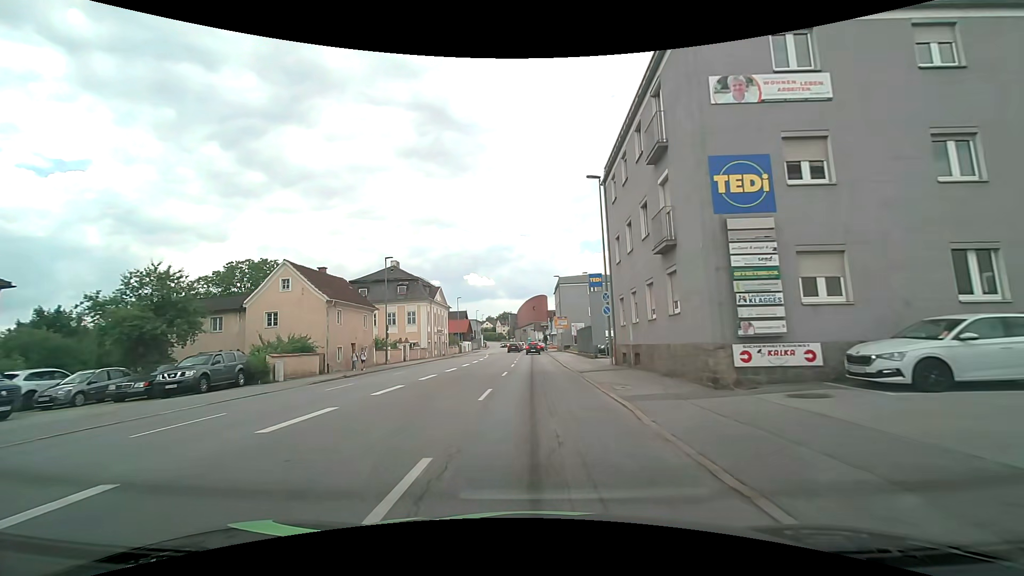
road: tertiary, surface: asphalt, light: Day
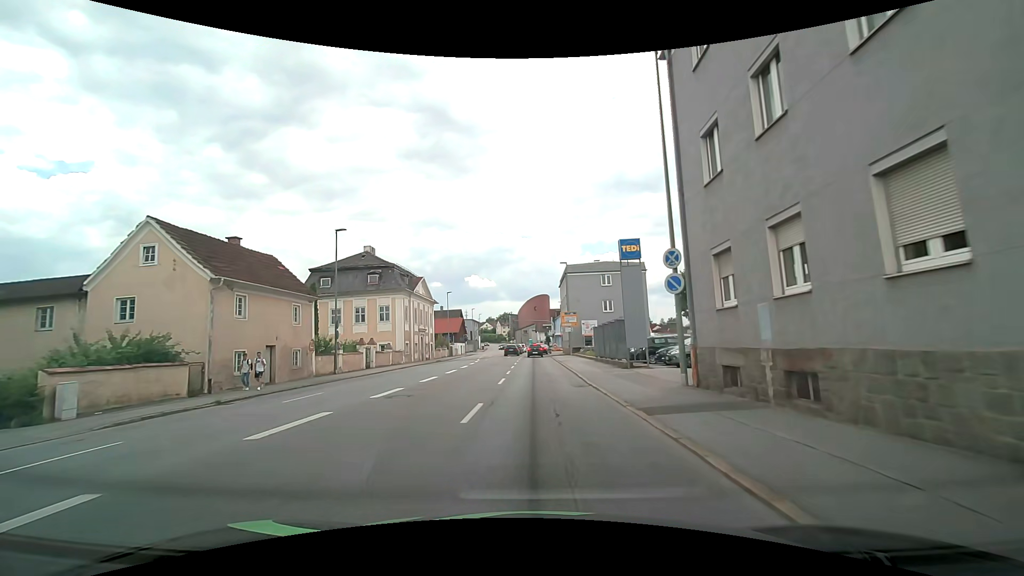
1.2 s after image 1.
(-0.1, +12.2) m; -1°
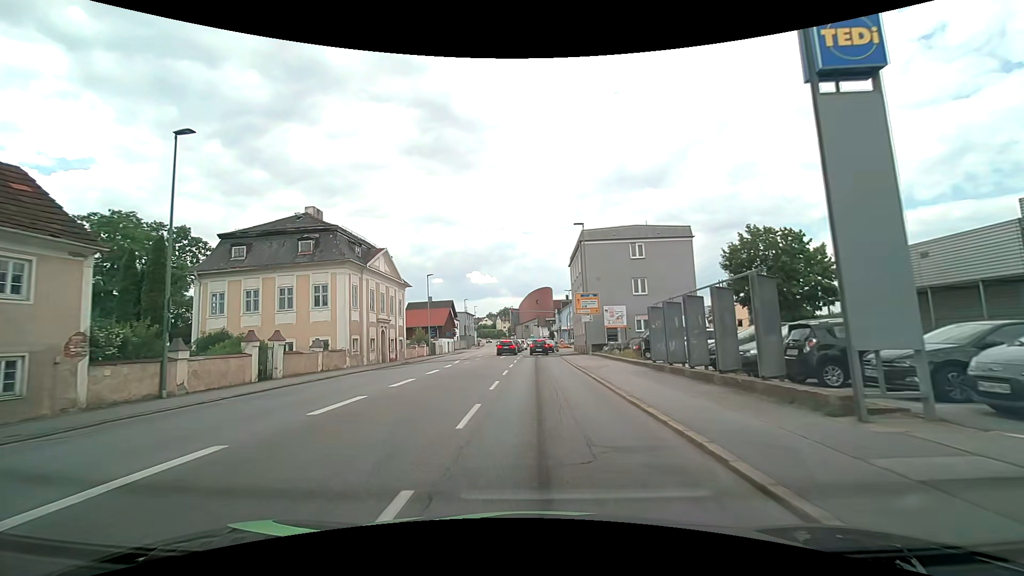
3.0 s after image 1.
(+0.2, +15.9) m; +1°
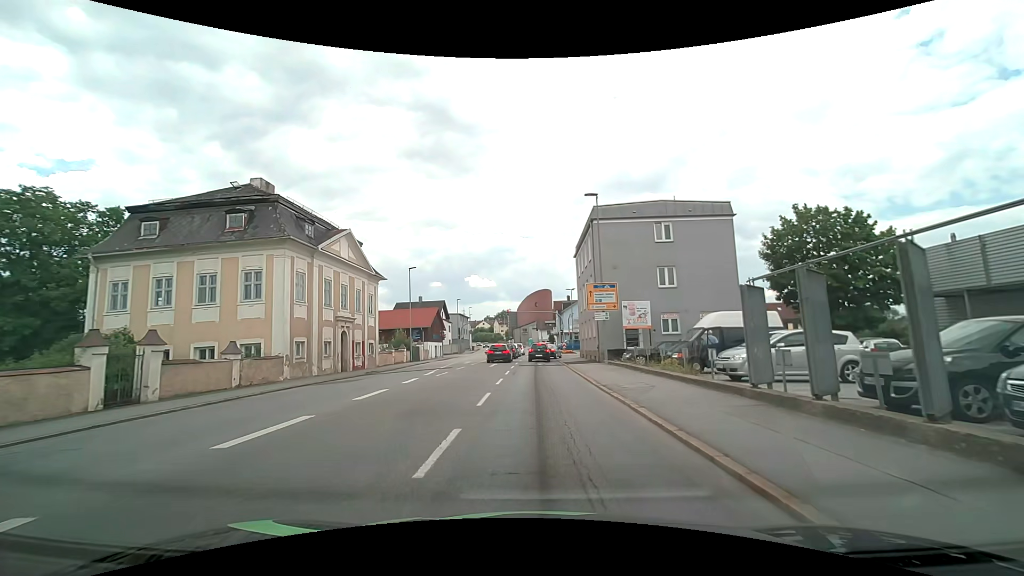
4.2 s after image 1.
(-0.1, +8.5) m; 0°
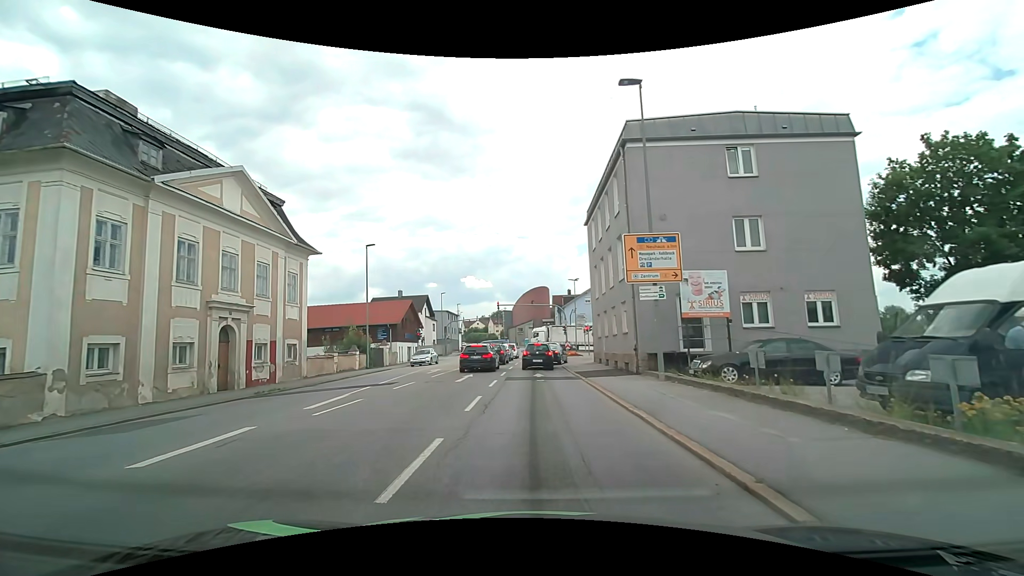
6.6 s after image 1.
(0.0, +12.7) m; 0°
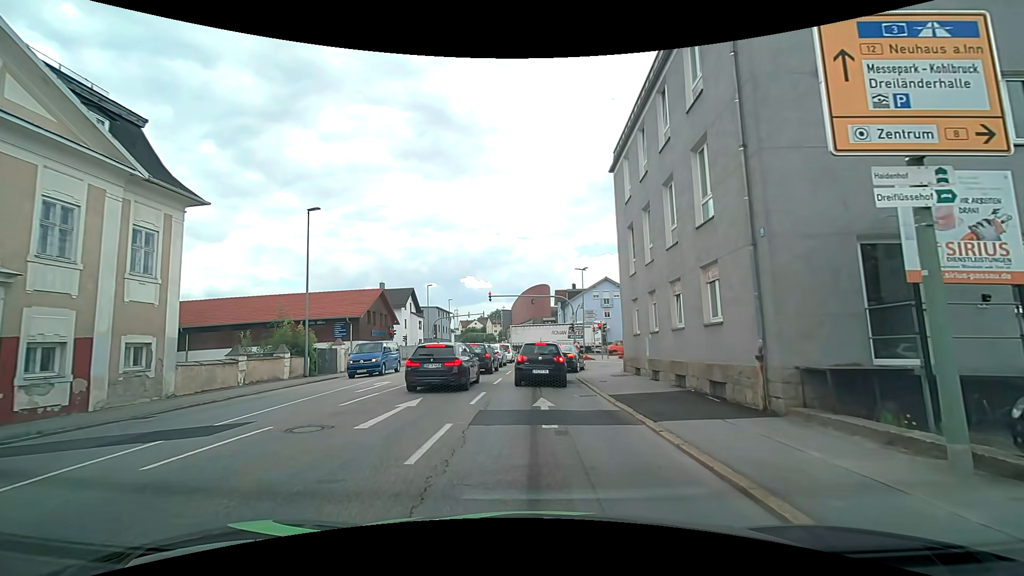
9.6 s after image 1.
(0.0, +10.7) m; -1°
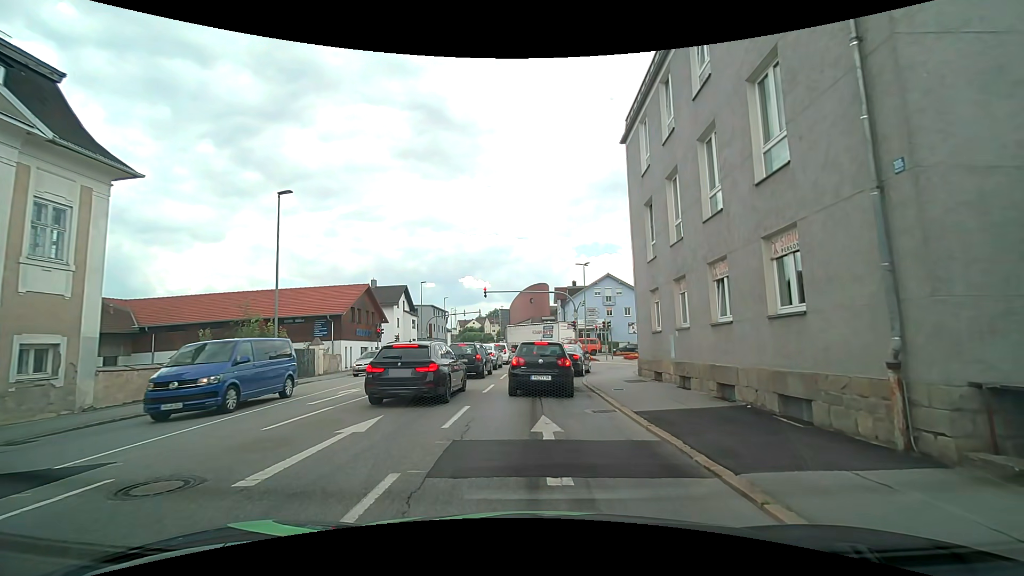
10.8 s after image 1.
(0.0, +3.3) m; +1°
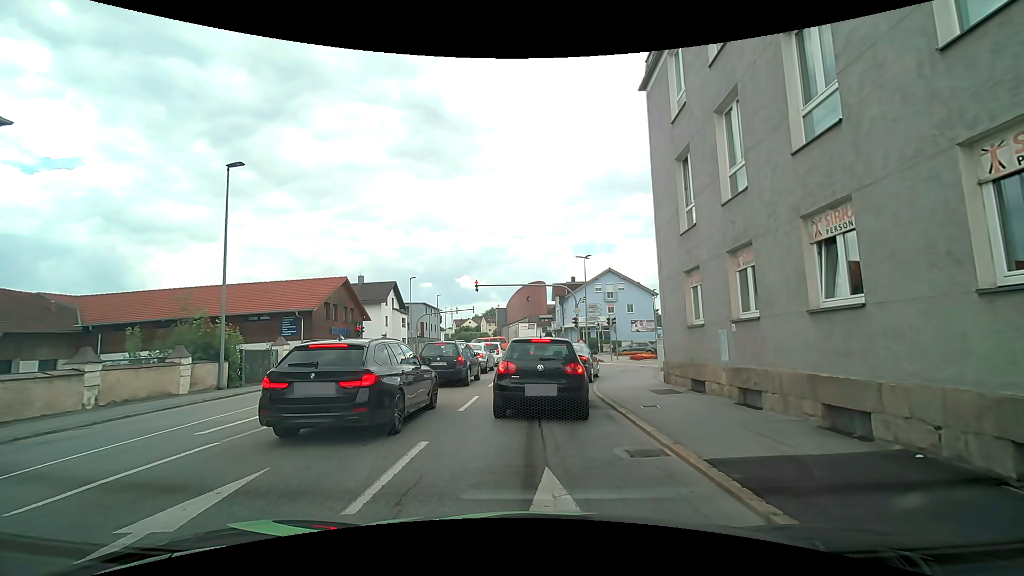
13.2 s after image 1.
(0.0, +4.0) m; -2°
